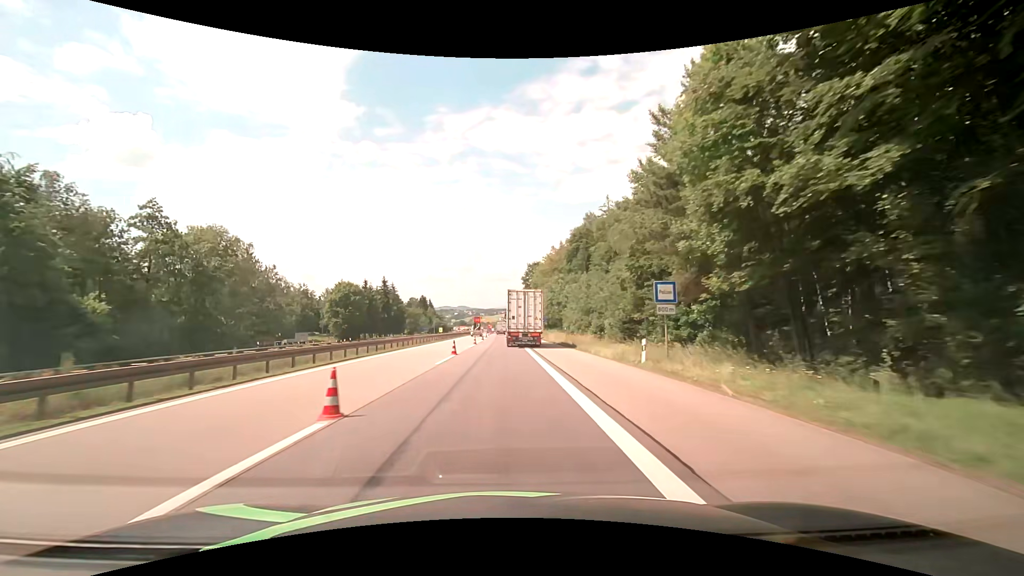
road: motorway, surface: asphalt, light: Day
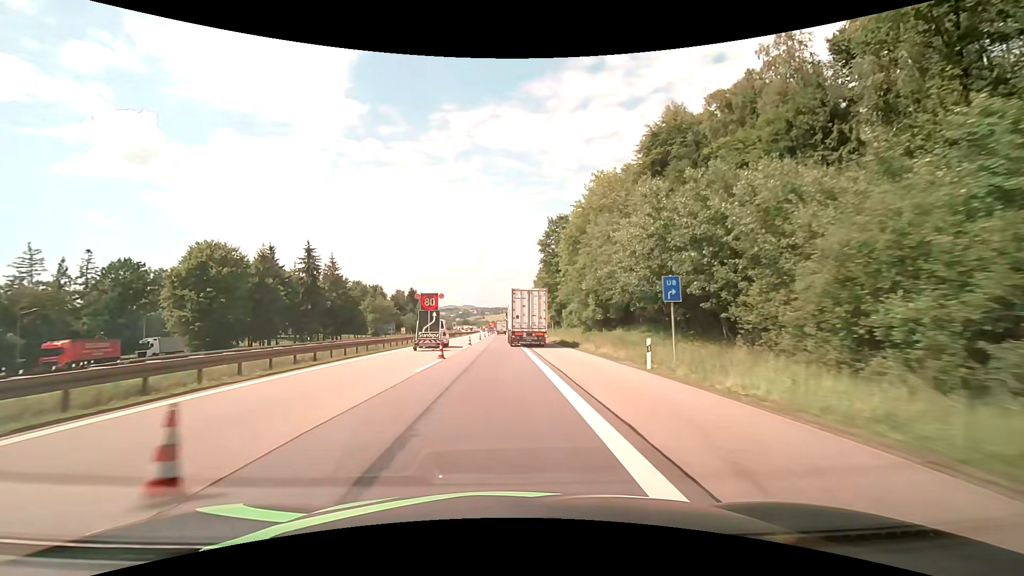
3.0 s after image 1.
(+0.1, +57.6) m; 0°
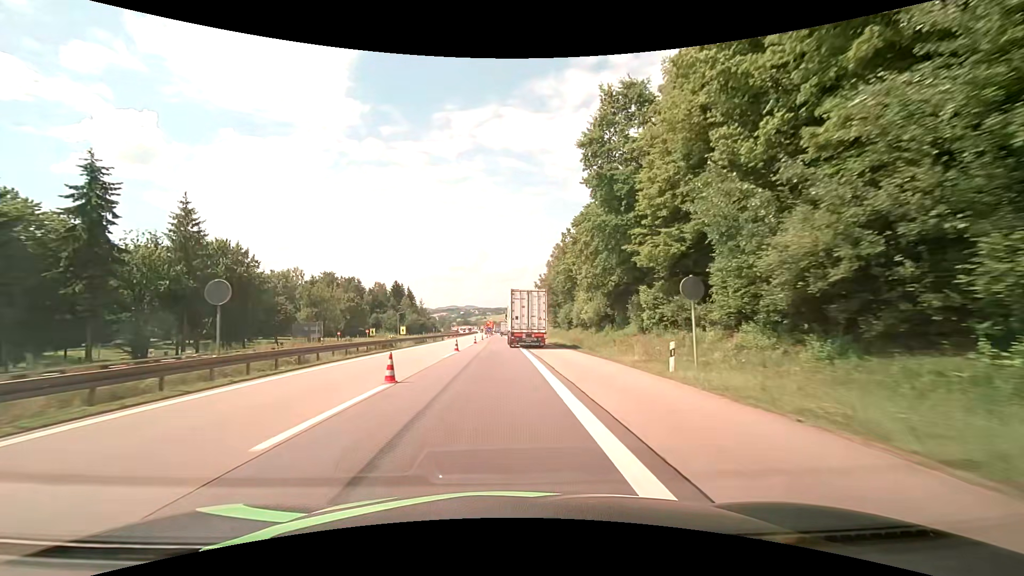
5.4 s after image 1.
(-0.1, +45.6) m; 0°
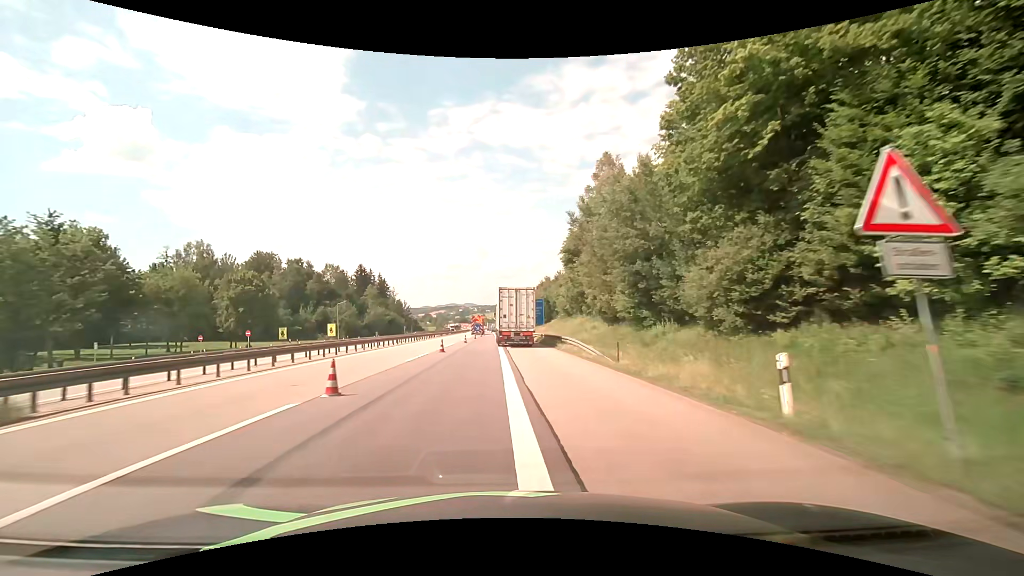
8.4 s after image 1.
(+0.1, +56.4) m; 0°
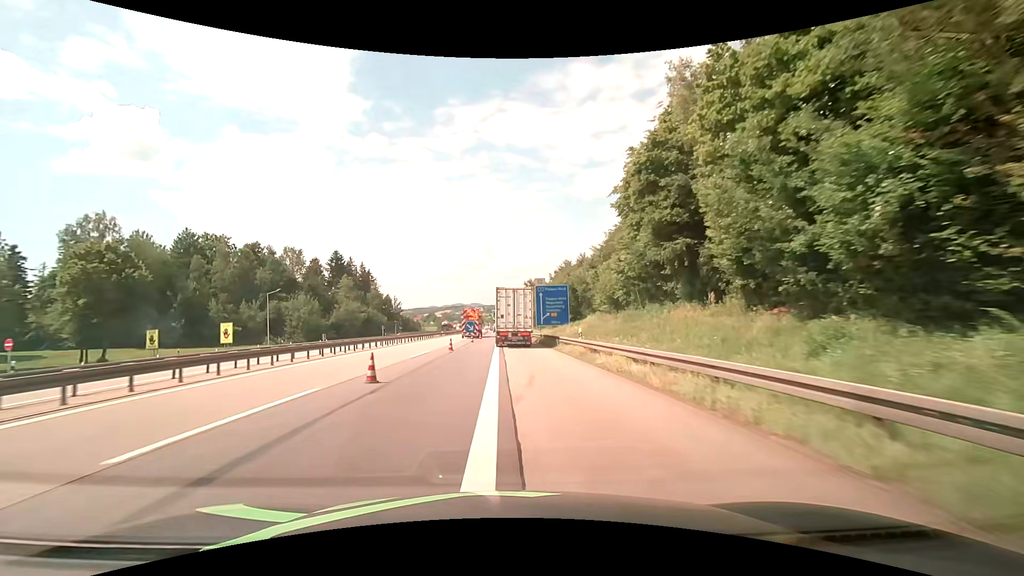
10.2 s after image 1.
(-0.4, +33.5) m; -1°
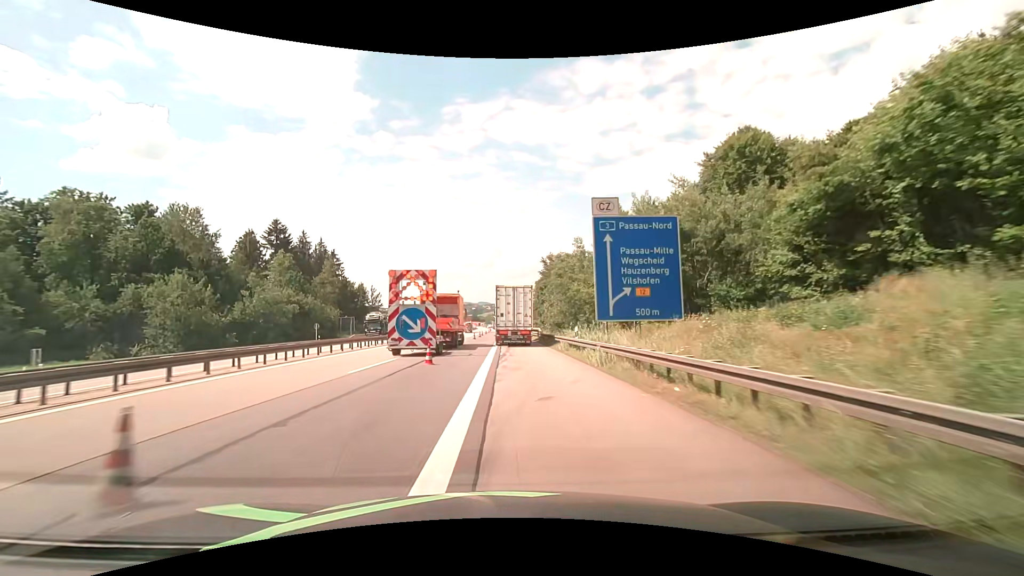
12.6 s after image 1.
(-0.3, +44.3) m; 0°
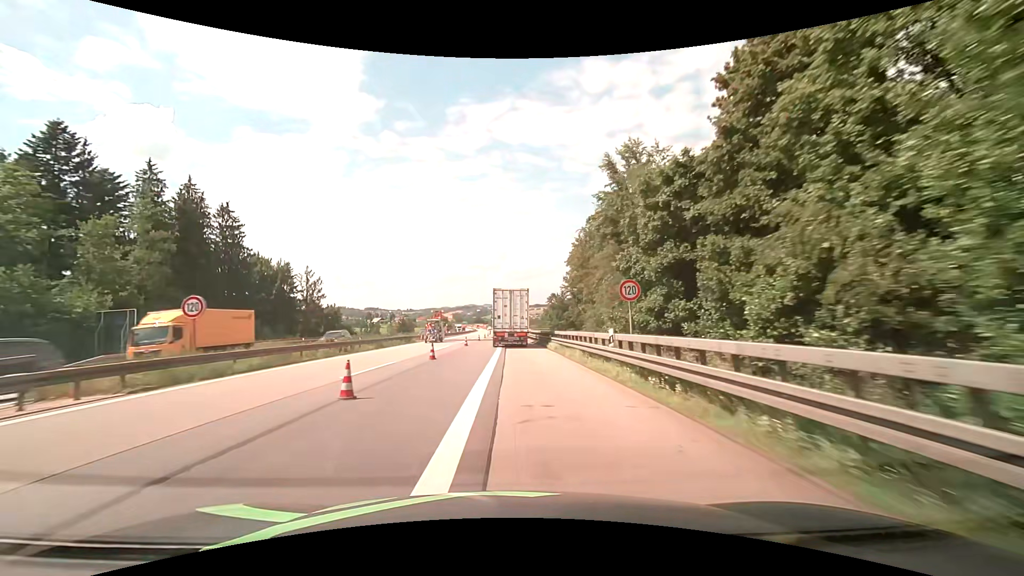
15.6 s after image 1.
(-0.9, +54.9) m; -2°
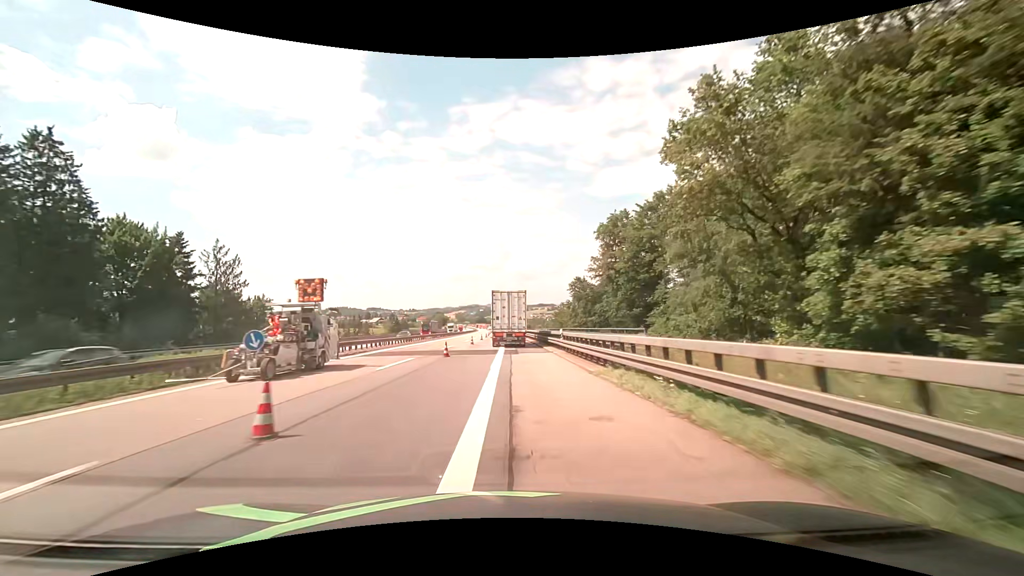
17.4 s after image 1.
(+0.2, +33.1) m; 0°
(0, +10) (0, +20) (0, +30) (0, +40) (0, +50) (-1, +60) (-1, +70) (-1, +80) (-1, +90) (-1, +100) m
